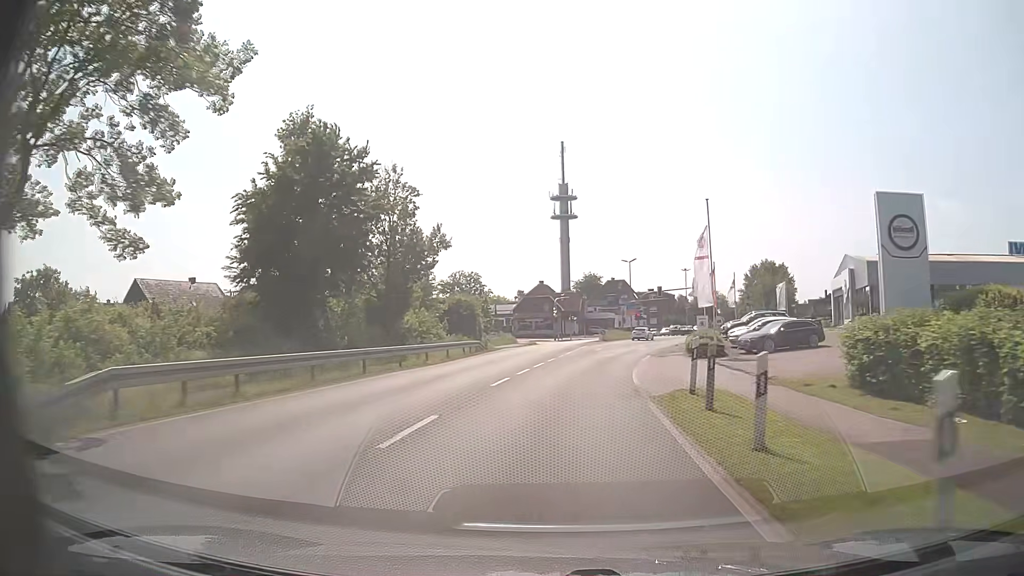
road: secondary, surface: asphalt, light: Day
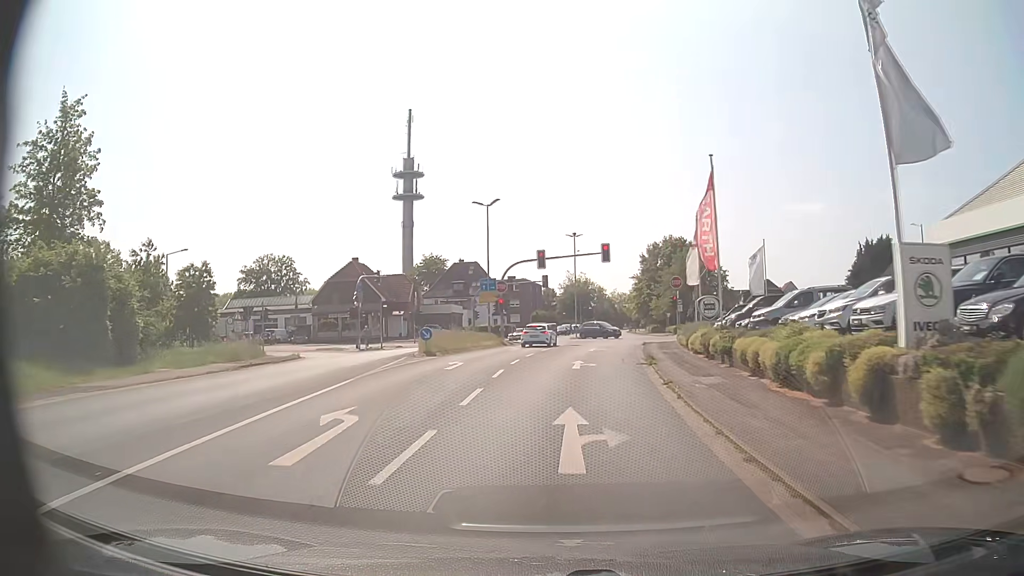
(+4.3, +40.2) m; +13°
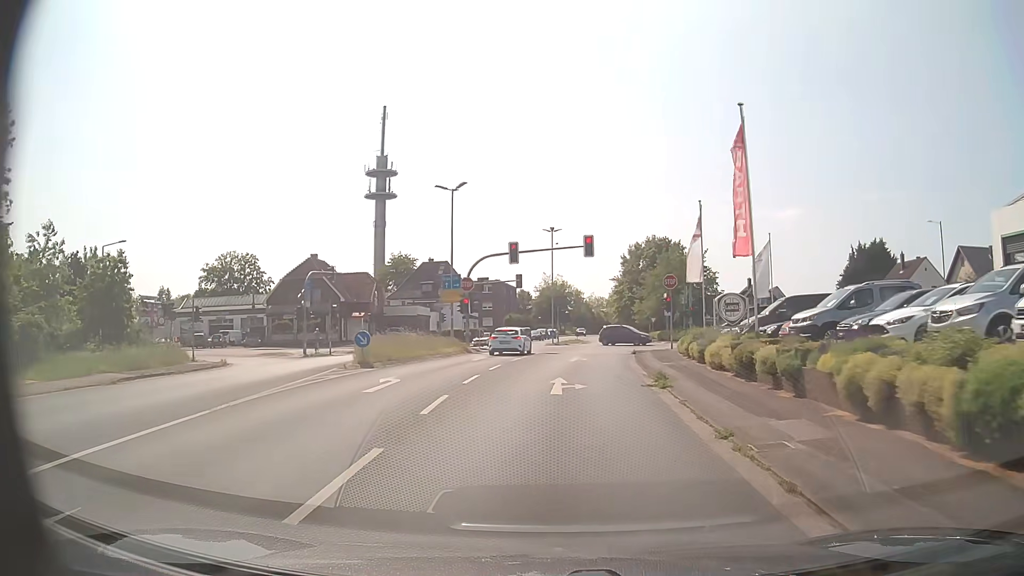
(+0.1, +6.9) m; +2°
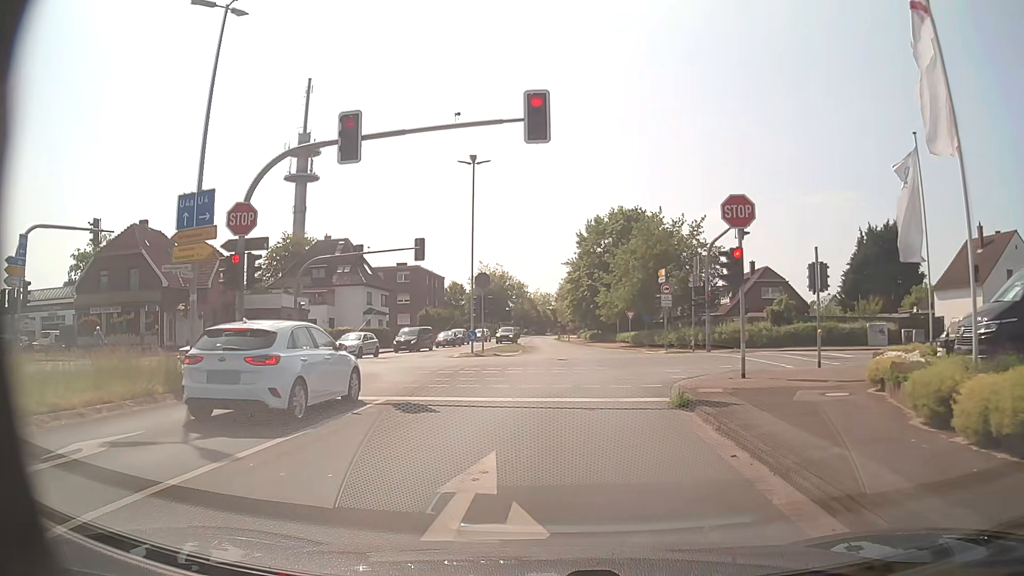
(+1.4, +25.3) m; +5°
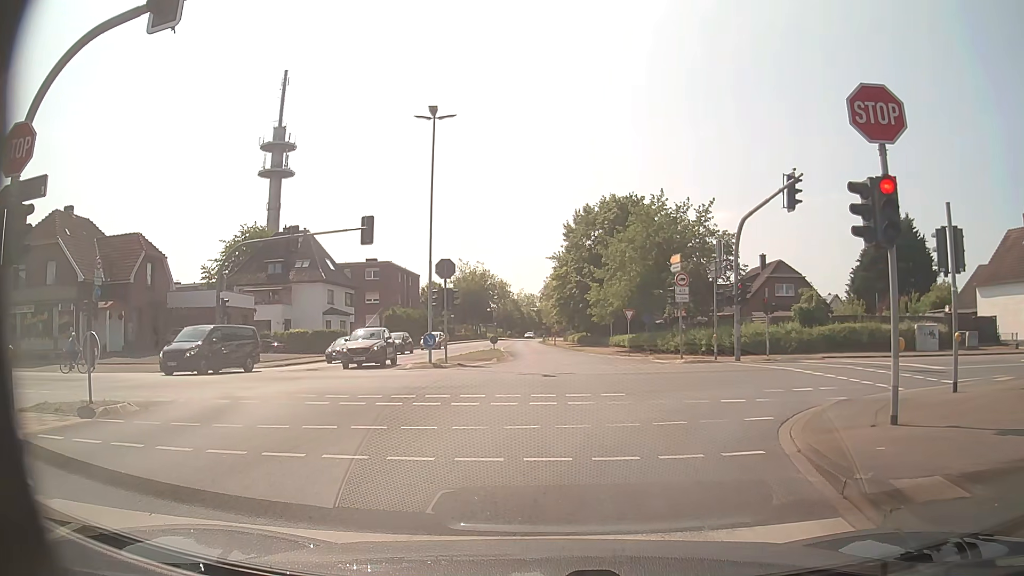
(+0.2, +8.1) m; +3°
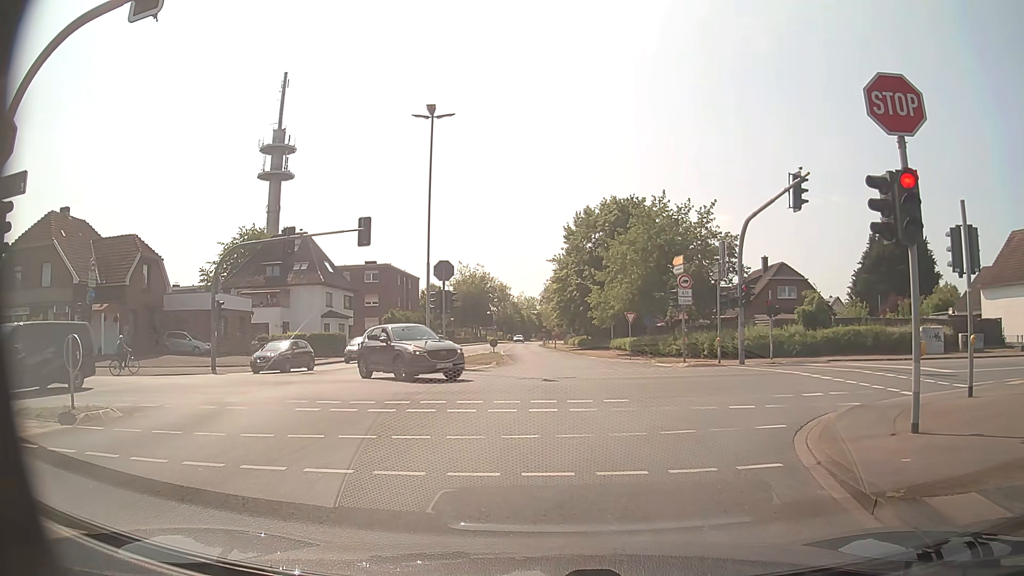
(0.0, +0.6) m; 0°
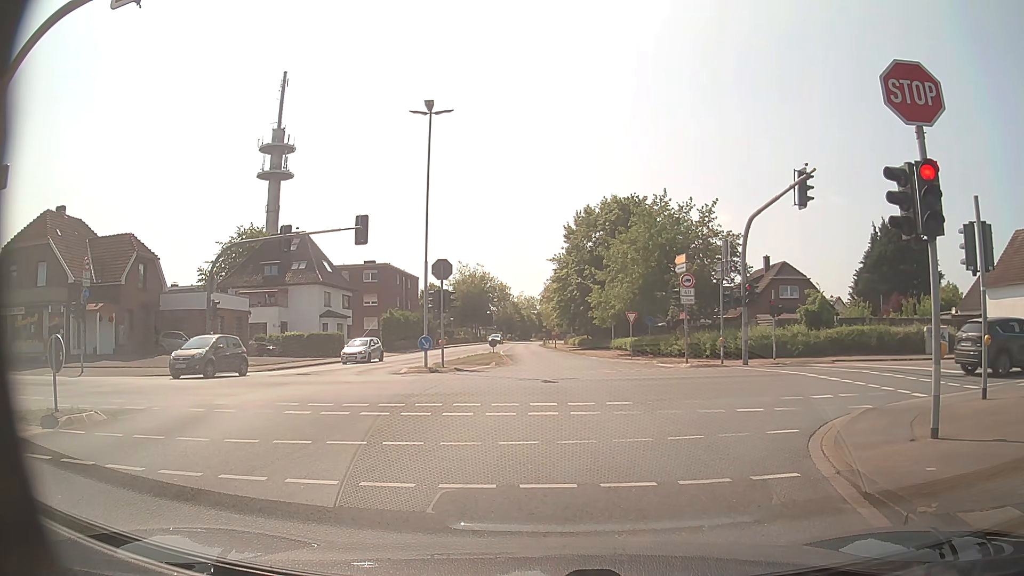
(0.0, +0.6) m; 0°
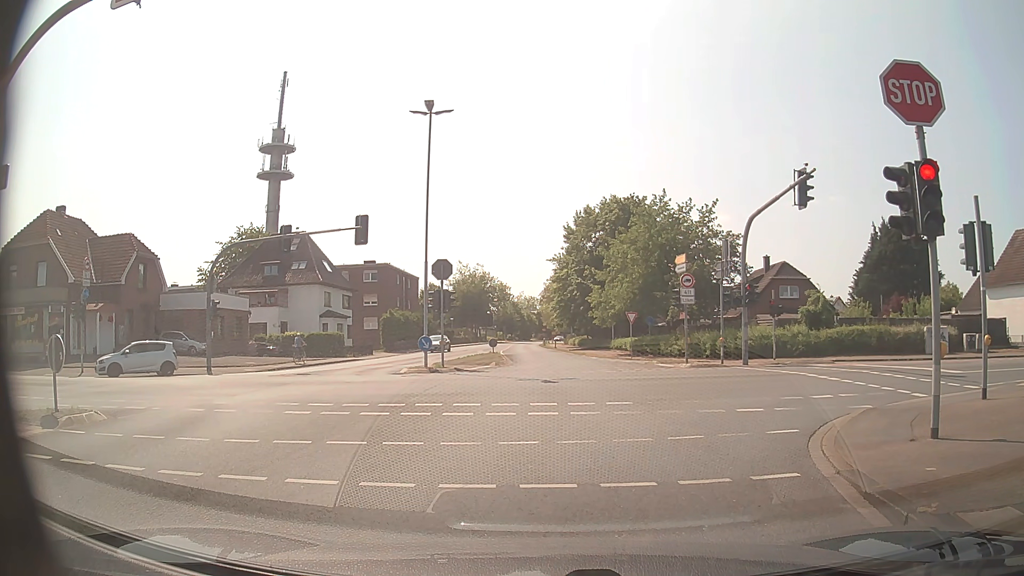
(0.0, 0.0) m; 0°
(0, +10) (-1, +20) (-1, +30) (-2, +40) (-2, +50) (-3, +60) (-4, +70) (-5, +80) (-6, +90) (-6, +100) m
